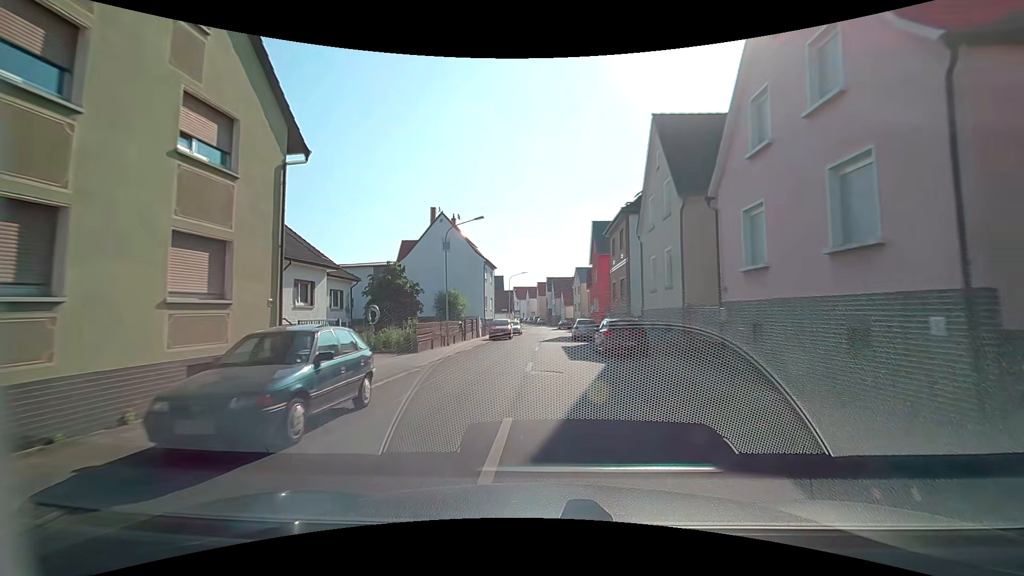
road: tertiary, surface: asphalt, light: Day
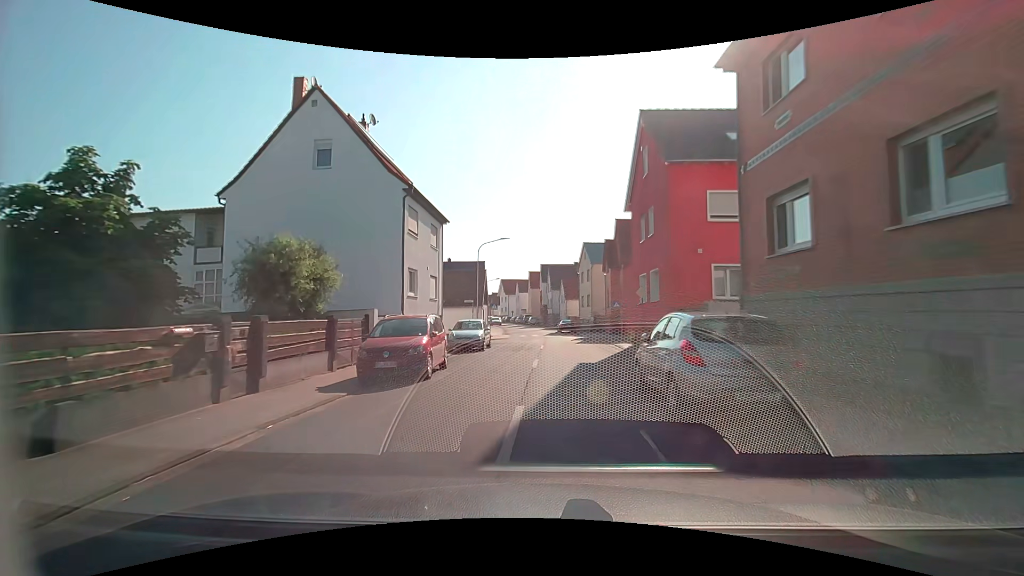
(+0.2, +26.7) m; +1°
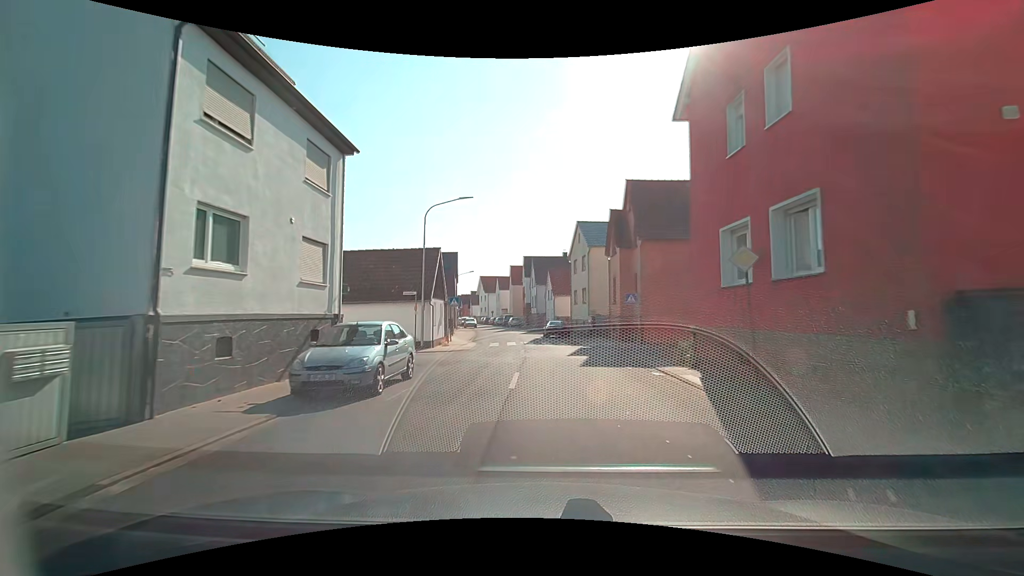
(+0.2, +13.2) m; +2°
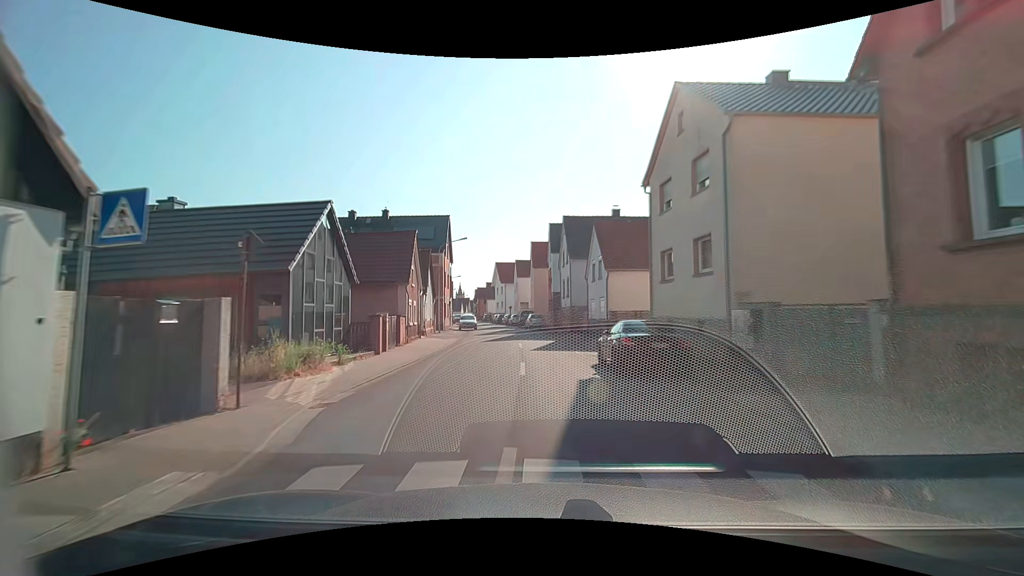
(-0.5, +26.0) m; -3°
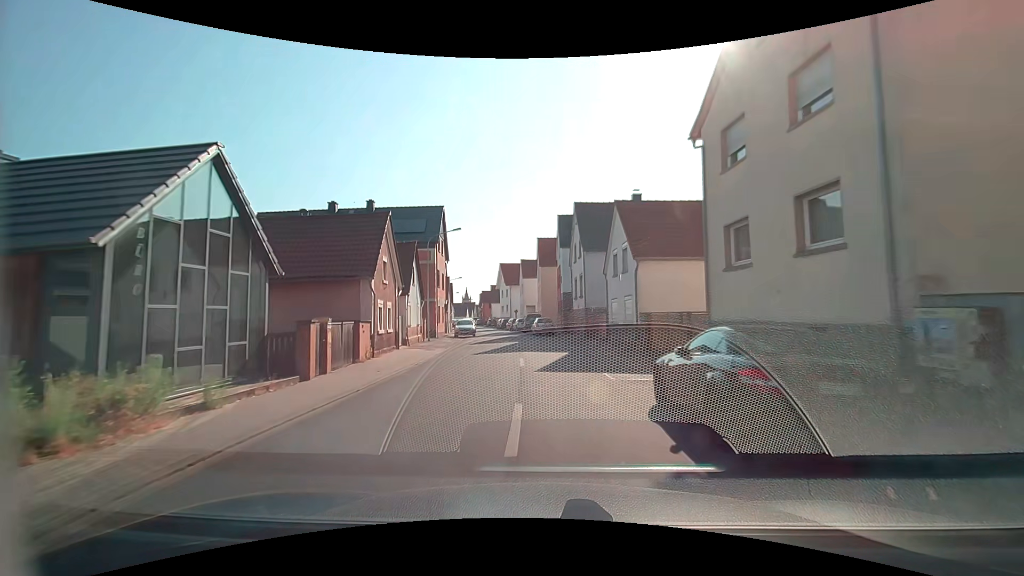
(-0.1, +6.4) m; -2°
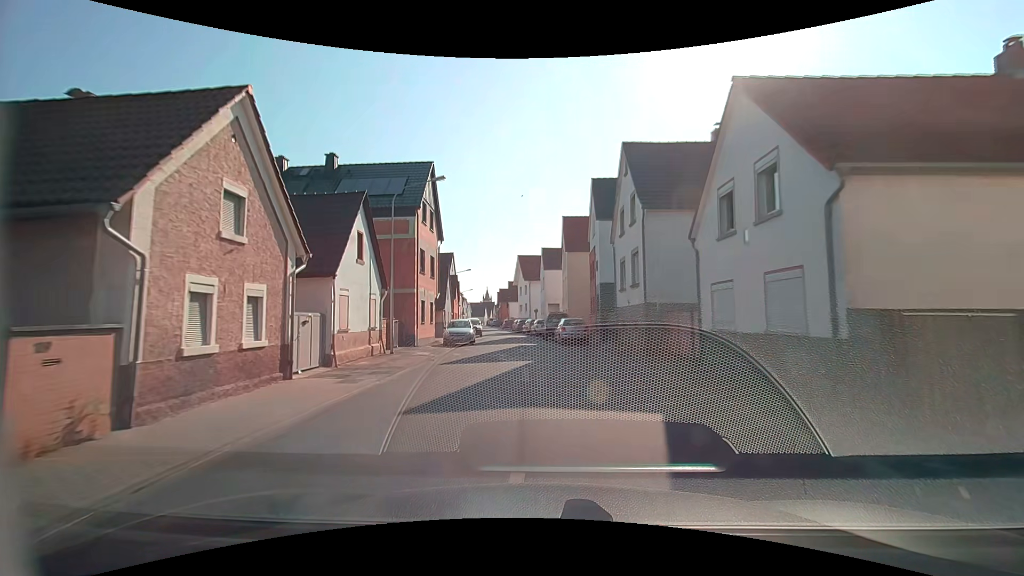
(-0.2, +12.7) m; -2°
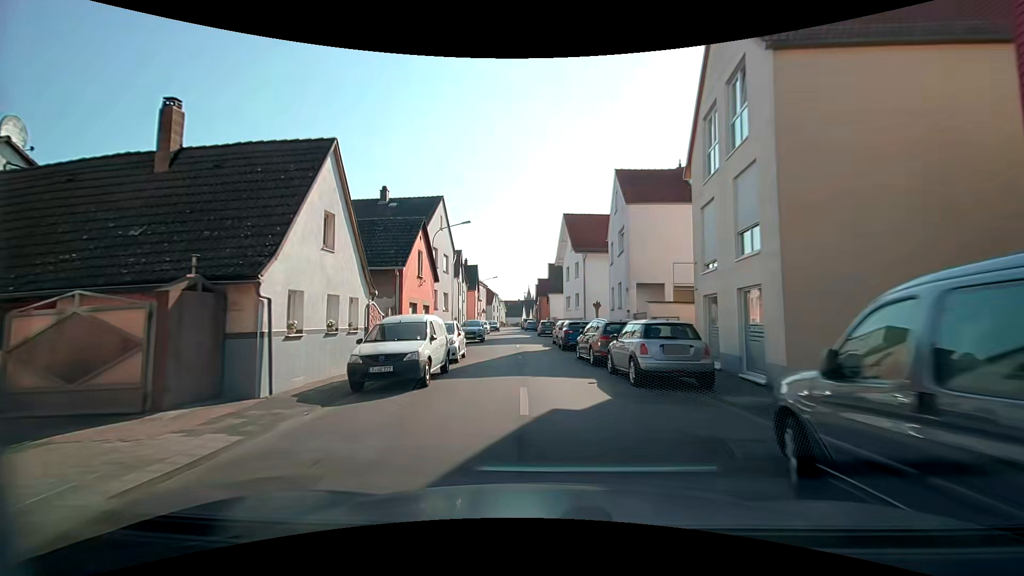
(-1.5, +31.2) m; -6°
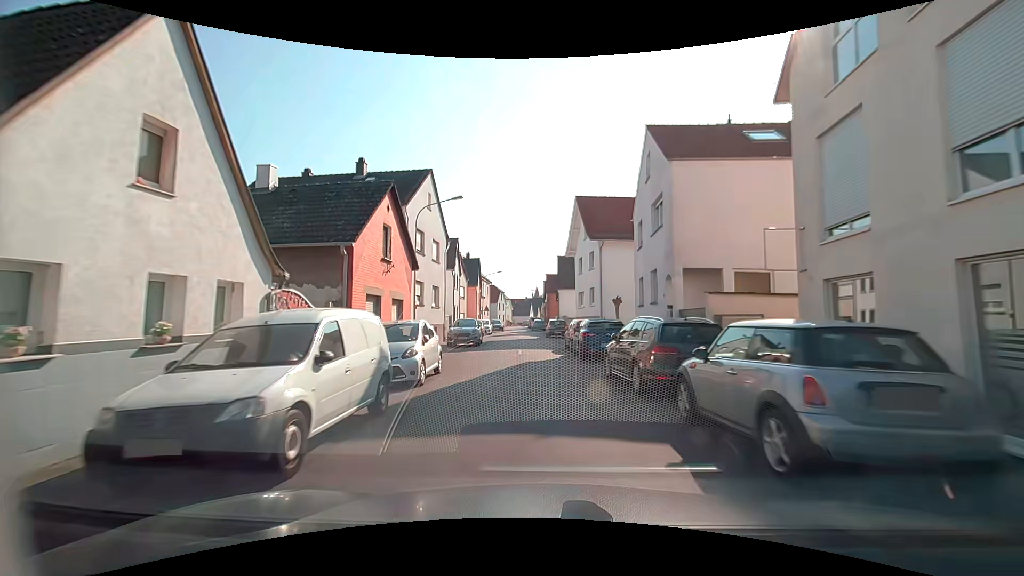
(+0.1, +6.2) m; +1°
